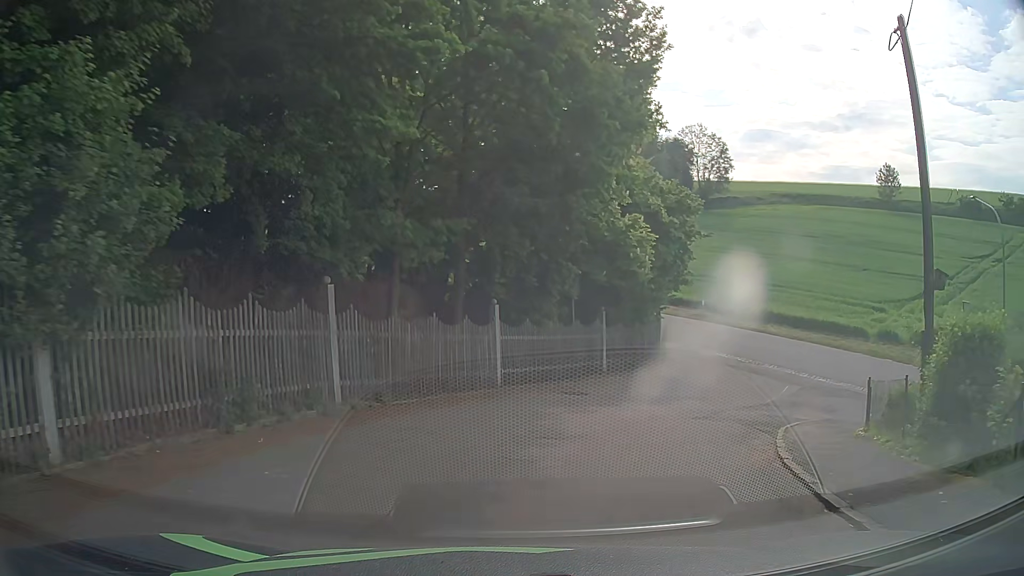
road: residential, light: Day
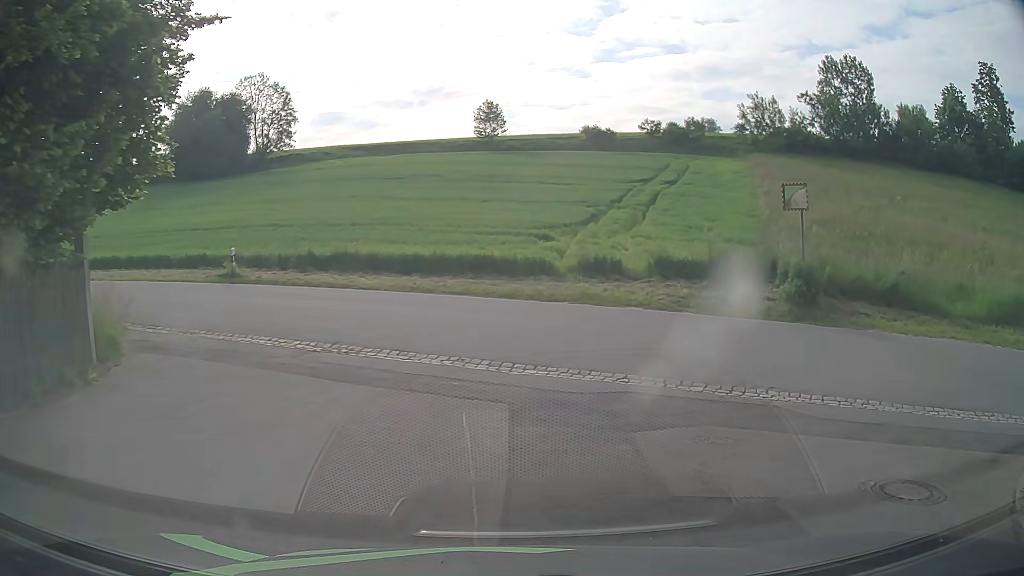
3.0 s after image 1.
(+4.9, +17.0) m; +38°
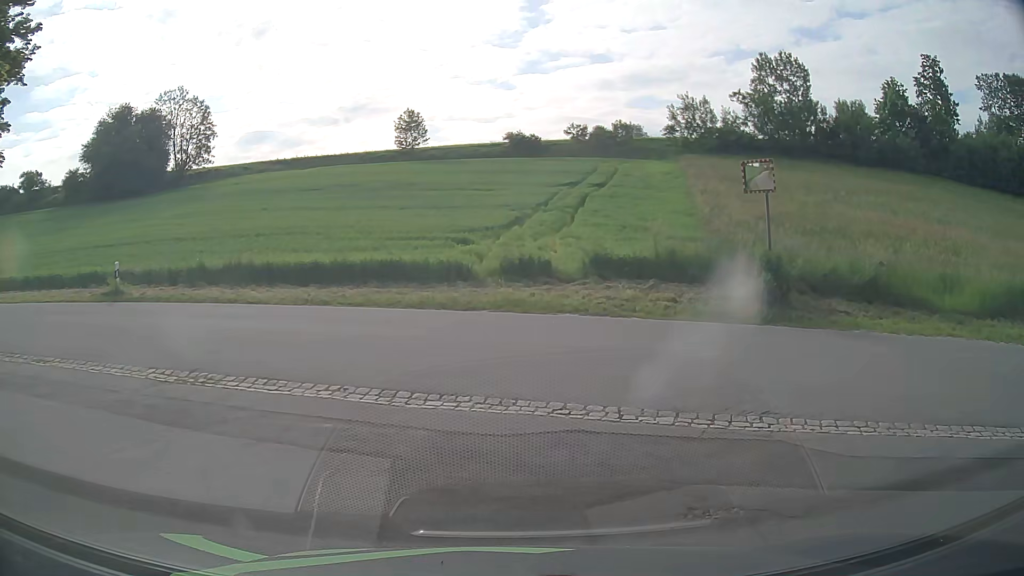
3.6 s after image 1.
(+0.1, +2.8) m; +5°
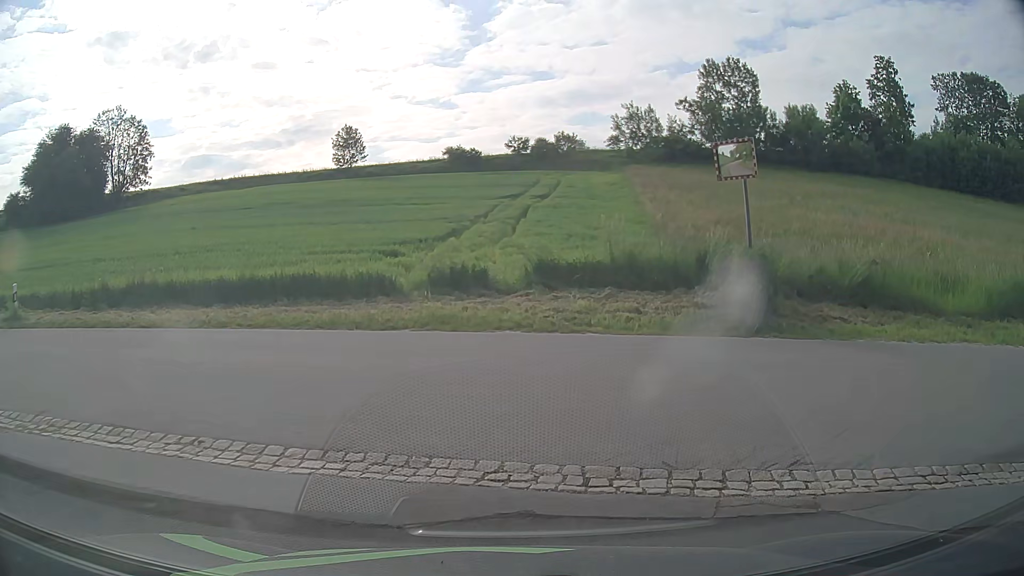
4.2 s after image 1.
(+0.1, +2.4) m; +6°
